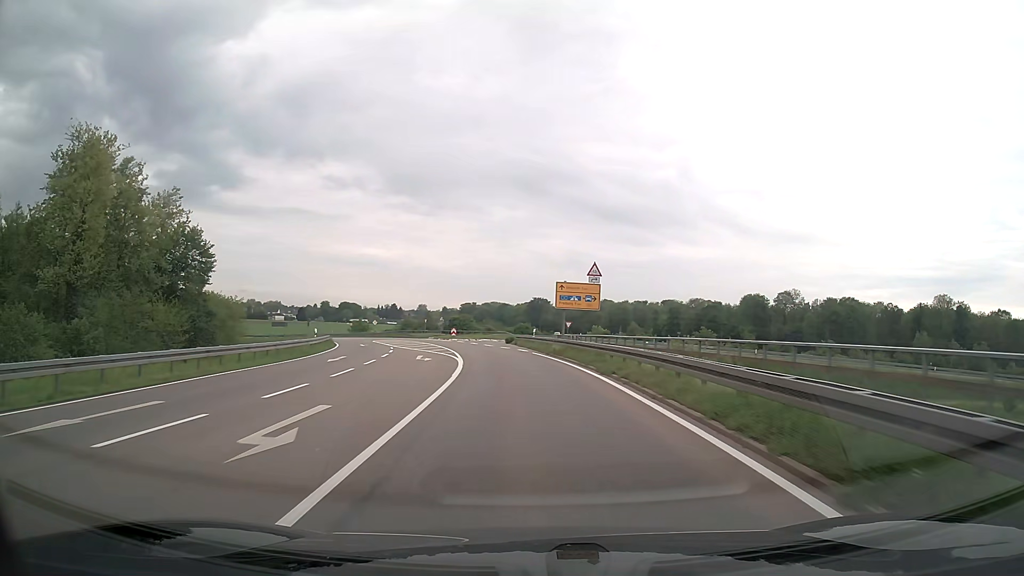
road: secondary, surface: asphalt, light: Day
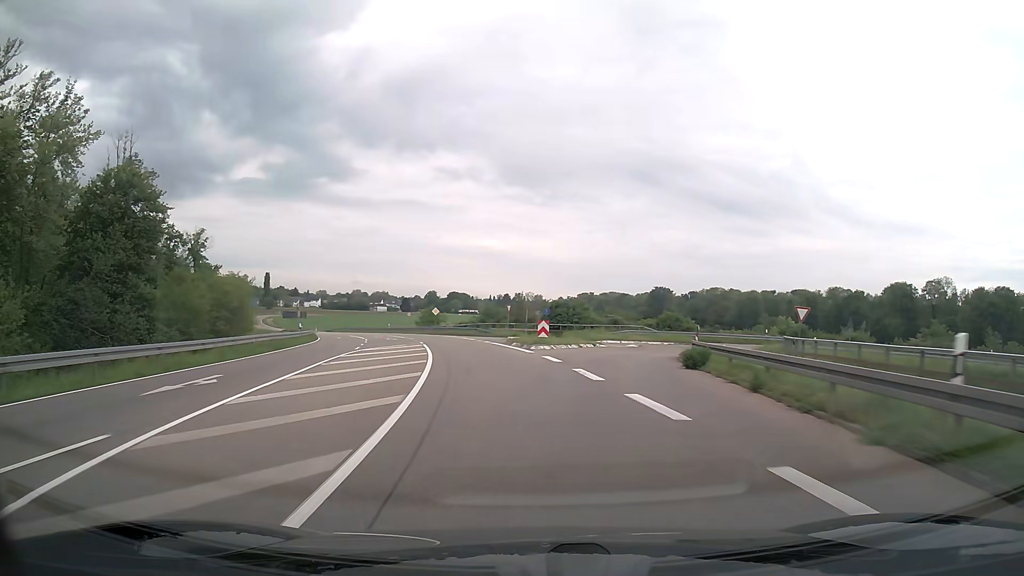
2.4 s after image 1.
(-2.8, +39.6) m; -10°
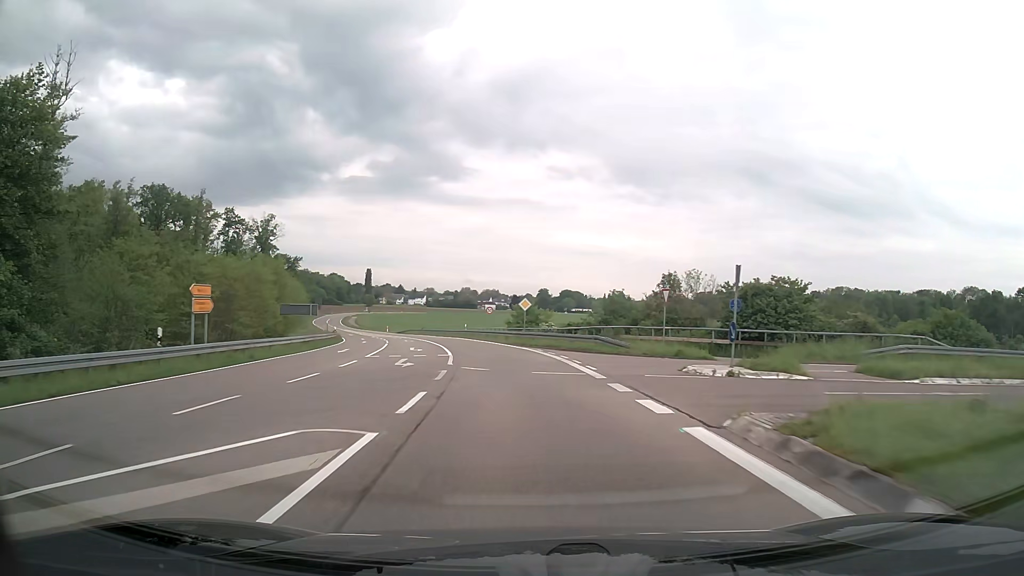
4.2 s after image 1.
(-2.6, +30.0) m; -10°
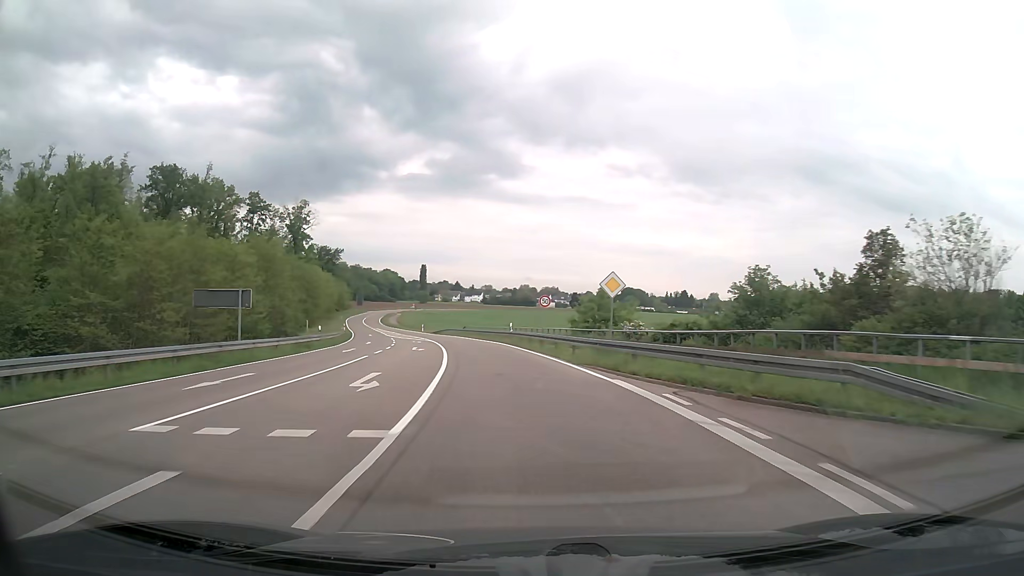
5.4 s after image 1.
(-0.9, +20.4) m; -5°
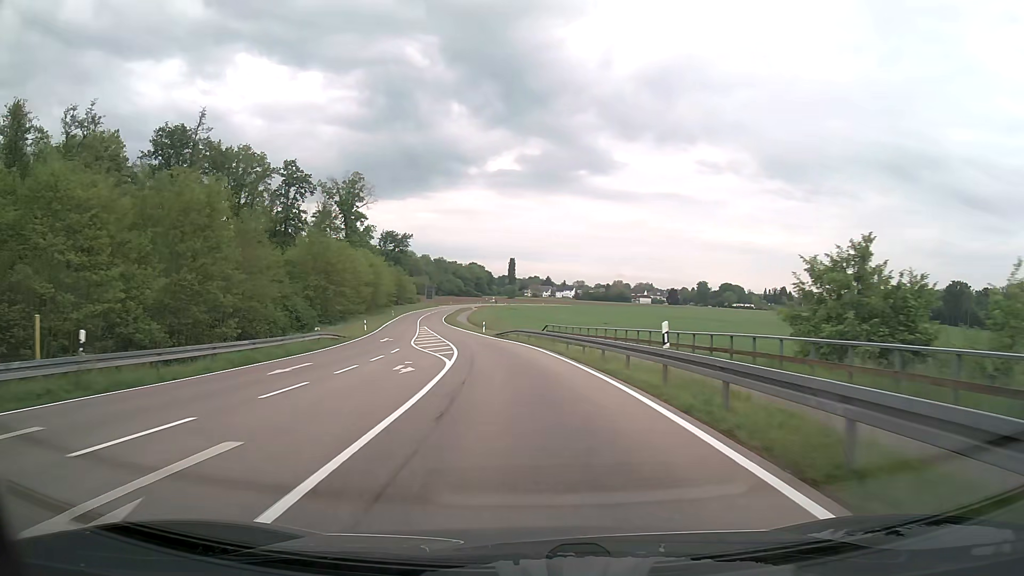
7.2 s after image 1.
(-2.0, +31.2) m; -8°
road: tertiary
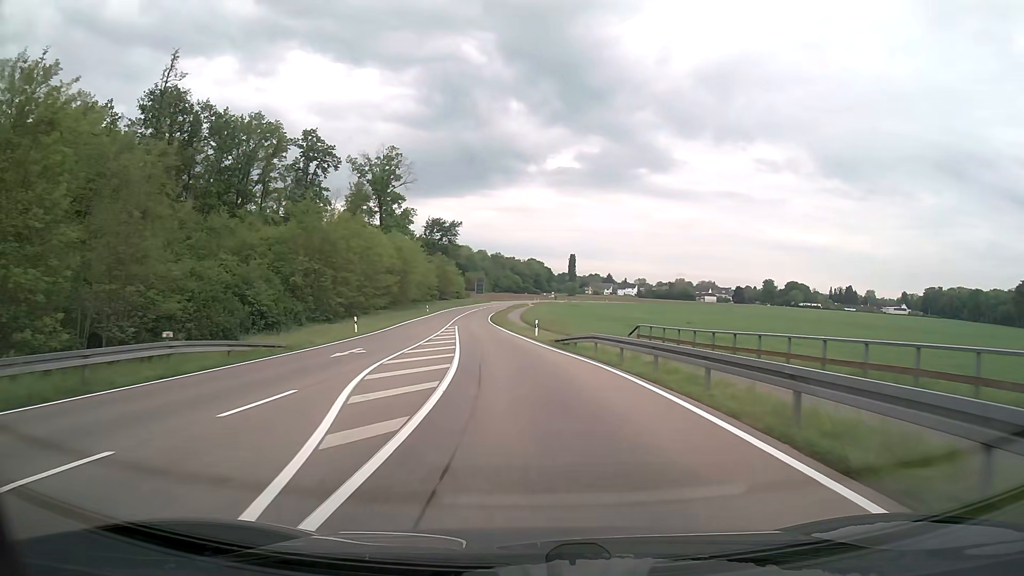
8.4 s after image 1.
(-1.0, +21.5) m; -5°
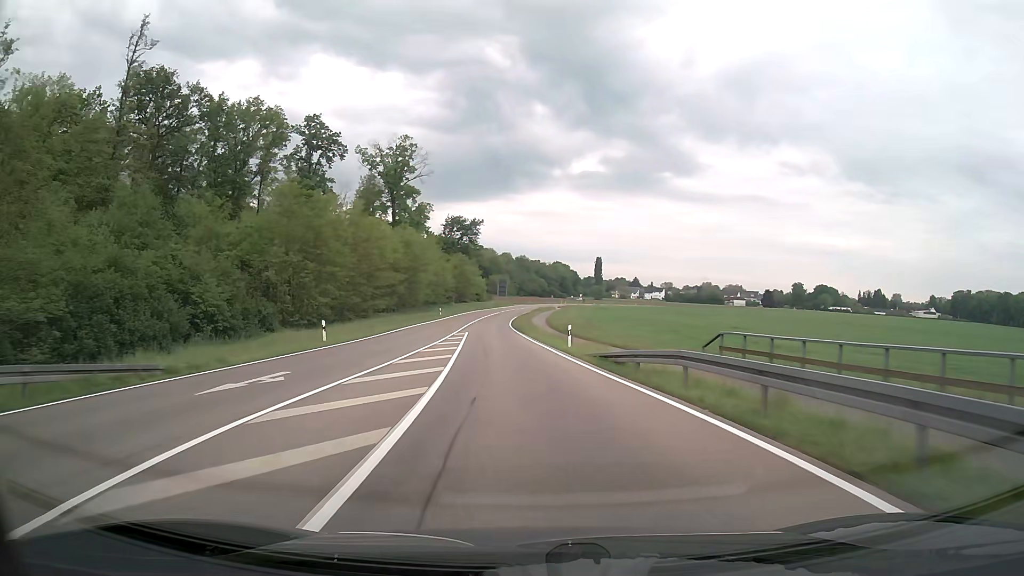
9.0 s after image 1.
(-0.2, +10.9) m; -2°
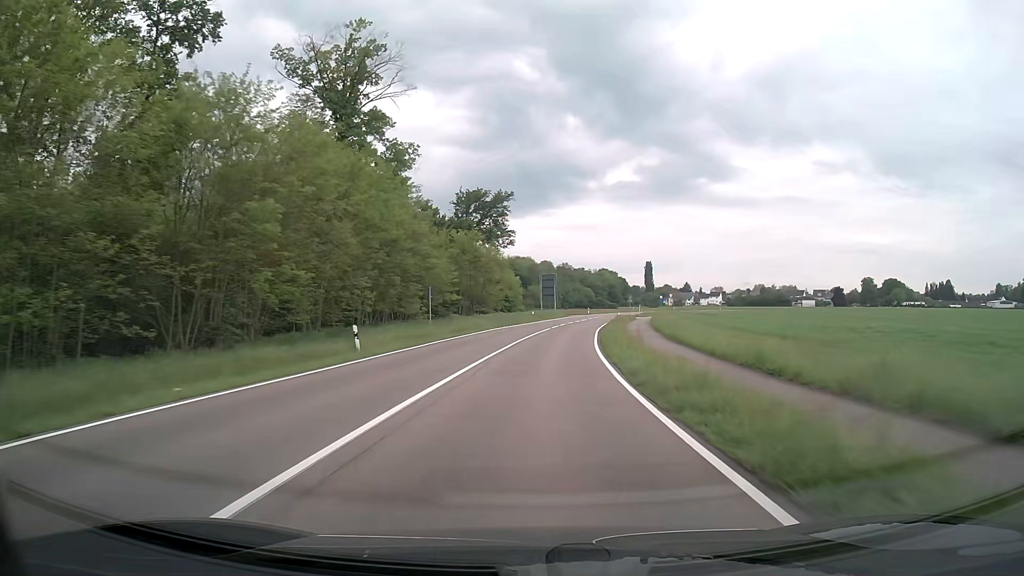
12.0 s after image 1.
(-3.1, +55.9) m; -4°
(0, +10) (0, +20) (+1, +30) (+2, +40) (+3, +50) (+4, +60) (+6, +70) (+8, +80) (+10, +89) (+12, +99) m
